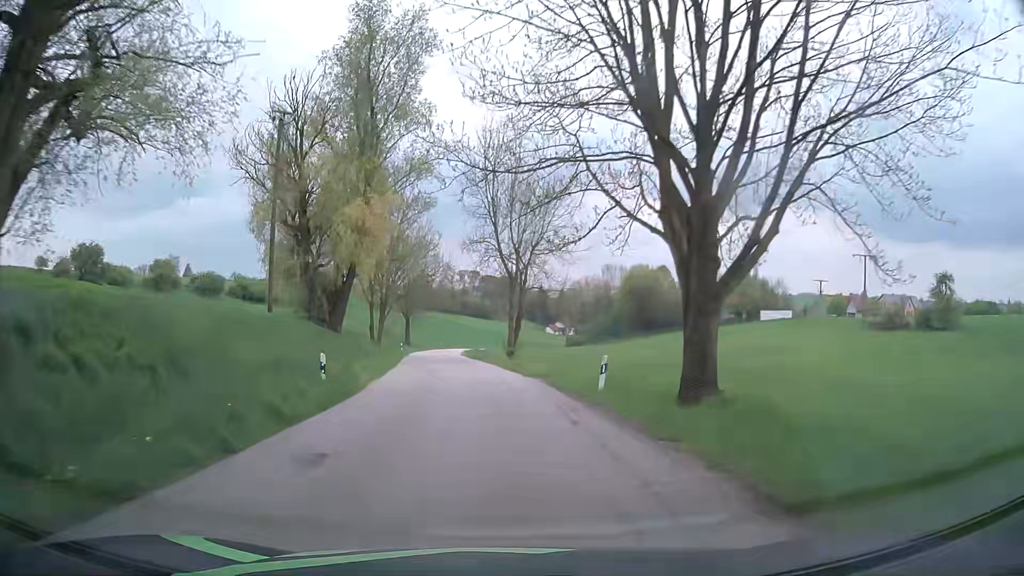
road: tertiary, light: Day
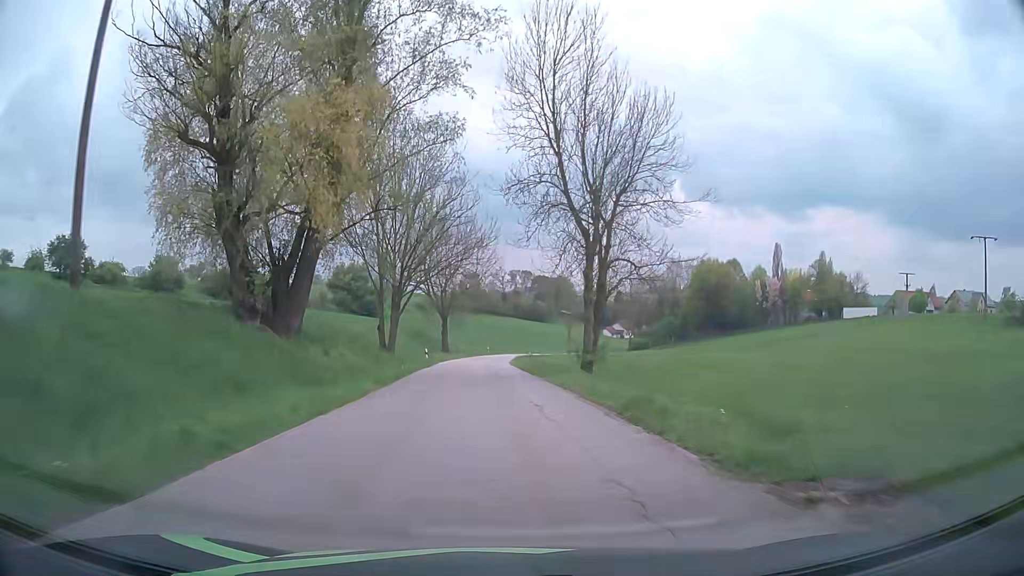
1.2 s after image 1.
(-1.0, +18.7) m; -5°
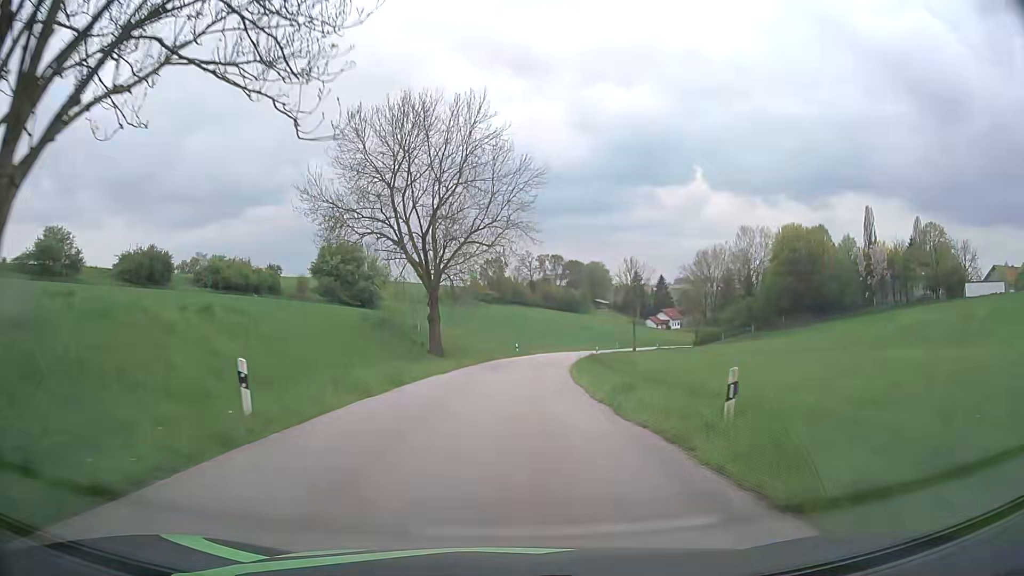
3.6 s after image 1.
(-1.8, +38.2) m; -4°
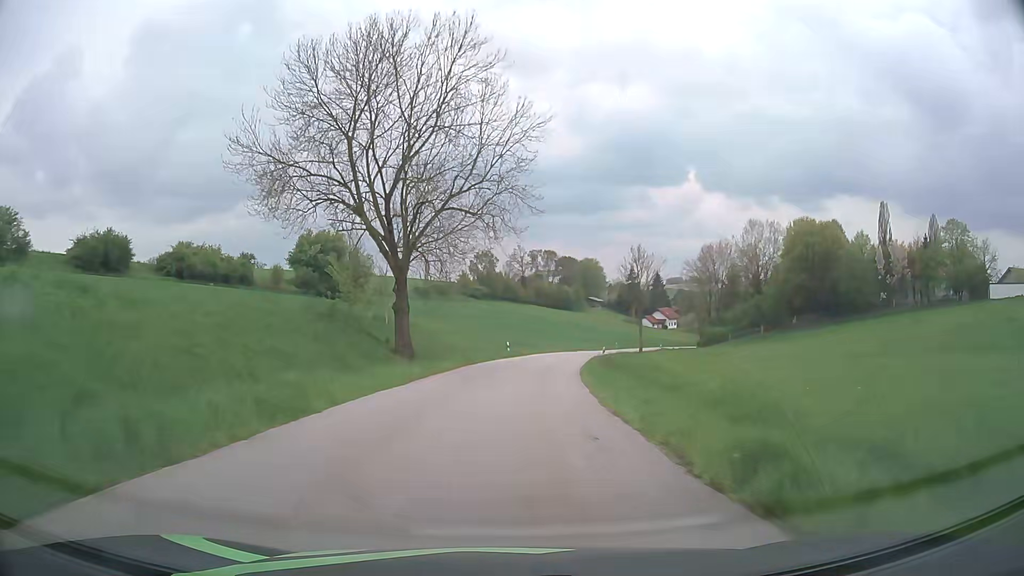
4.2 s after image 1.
(+0.1, +9.8) m; +1°
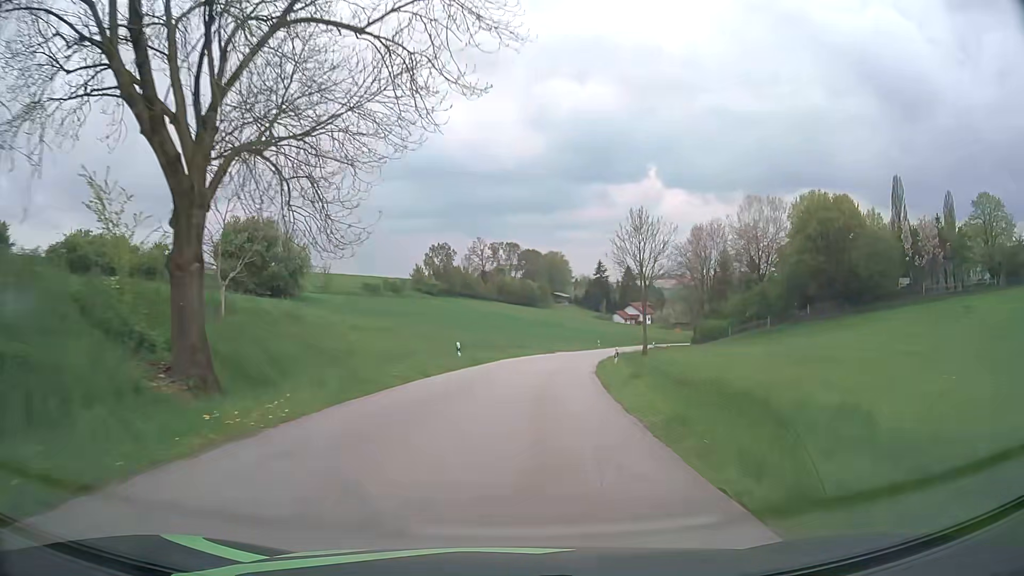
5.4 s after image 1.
(+0.5, +19.7) m; +3°
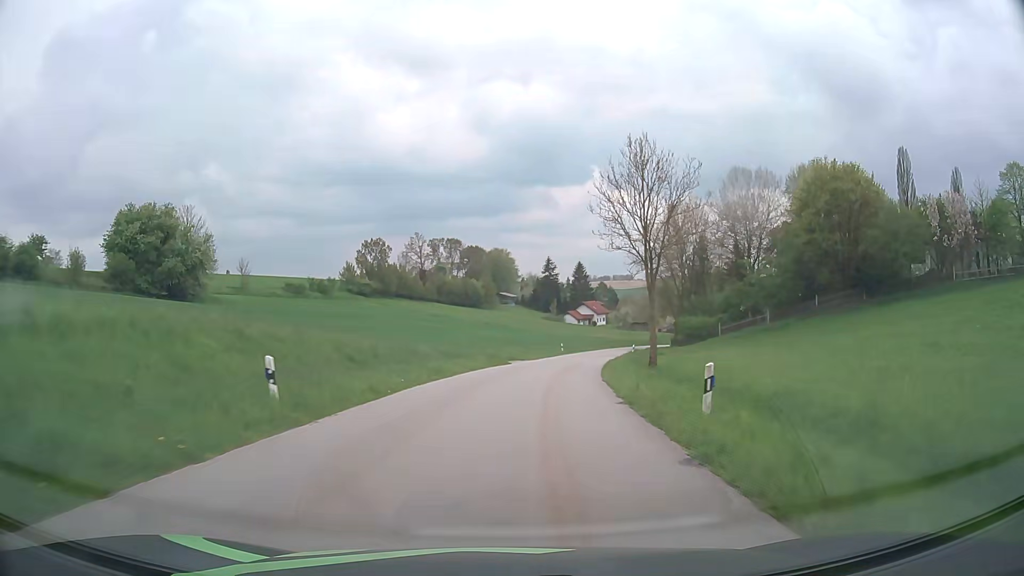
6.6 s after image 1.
(+0.8, +19.7) m; +5°
(0, +10) (+1, +20) (+2, +30) (+3, +40) (+5, +50) (+8, +59) (+10, +69) (+13, +79) (+16, +88) (+20, +97) m
